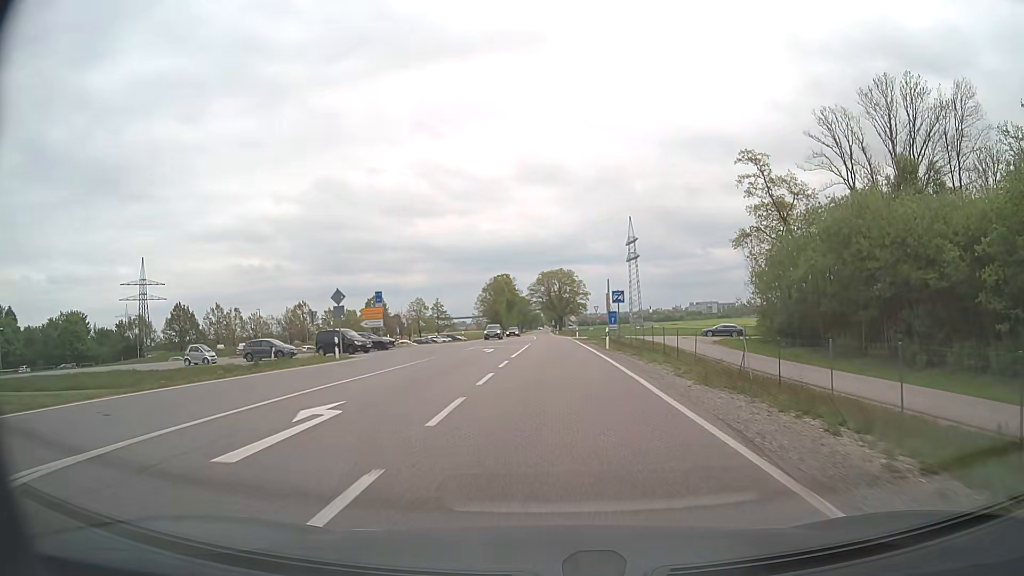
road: secondary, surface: asphalt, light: Day
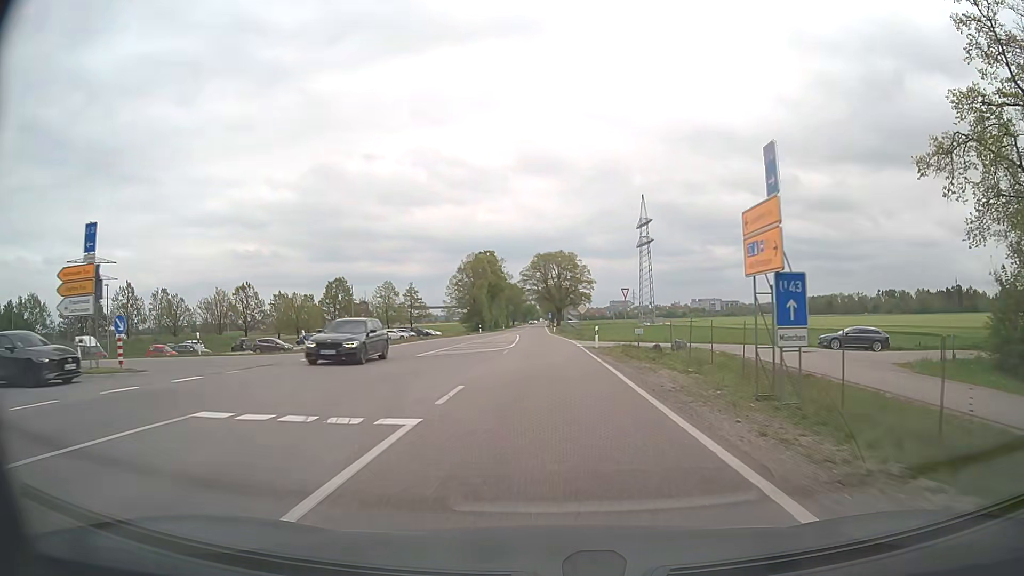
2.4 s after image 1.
(+0.2, +36.2) m; 0°
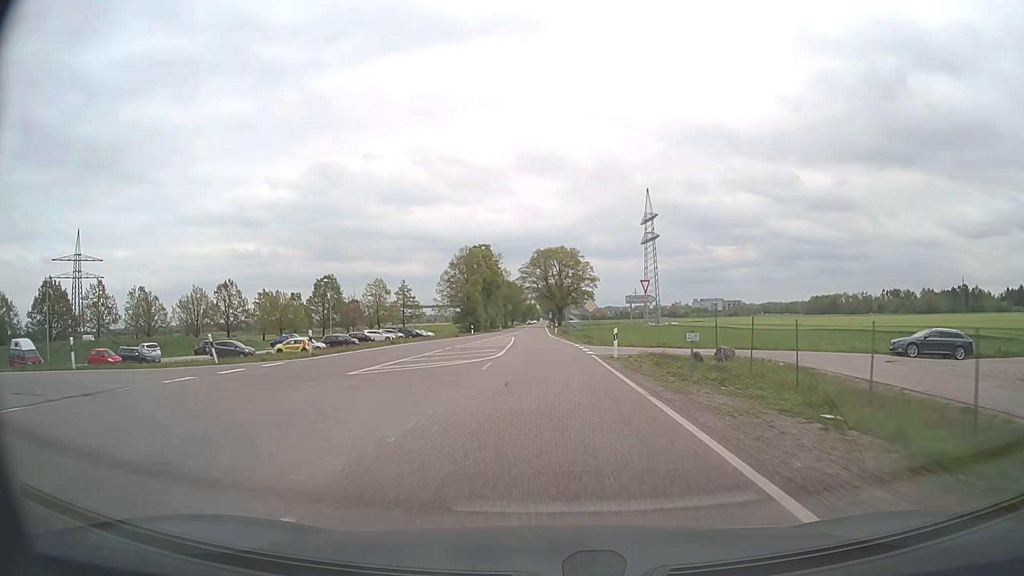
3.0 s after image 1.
(0.0, +9.7) m; 0°
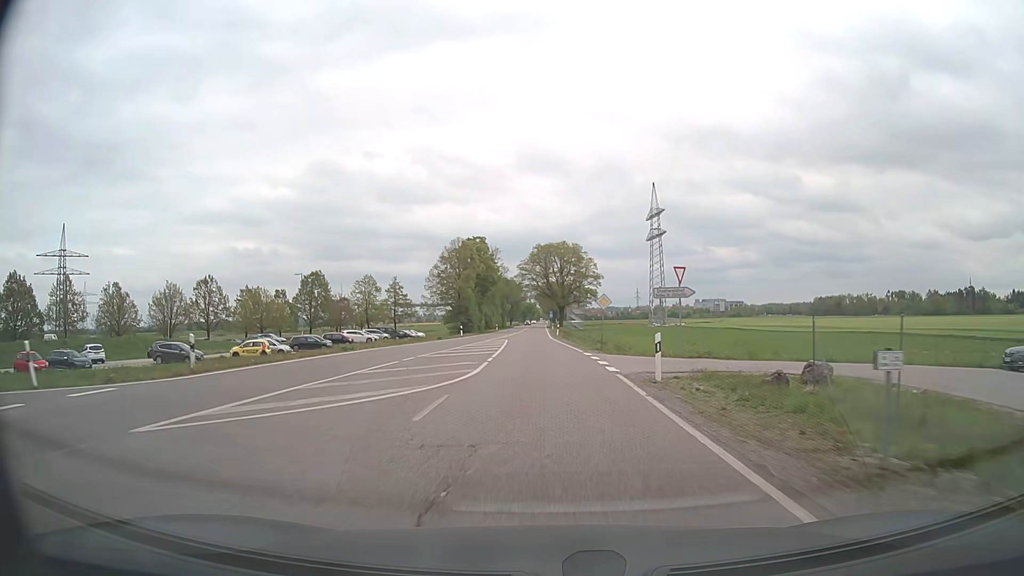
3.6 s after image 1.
(0.0, +9.9) m; 0°
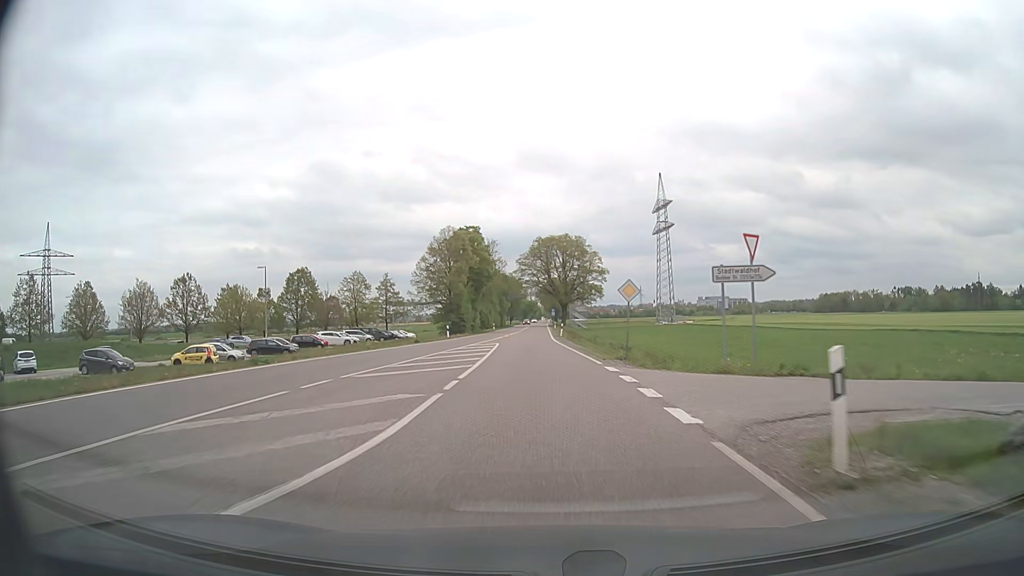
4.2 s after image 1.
(0.0, +10.1) m; 0°
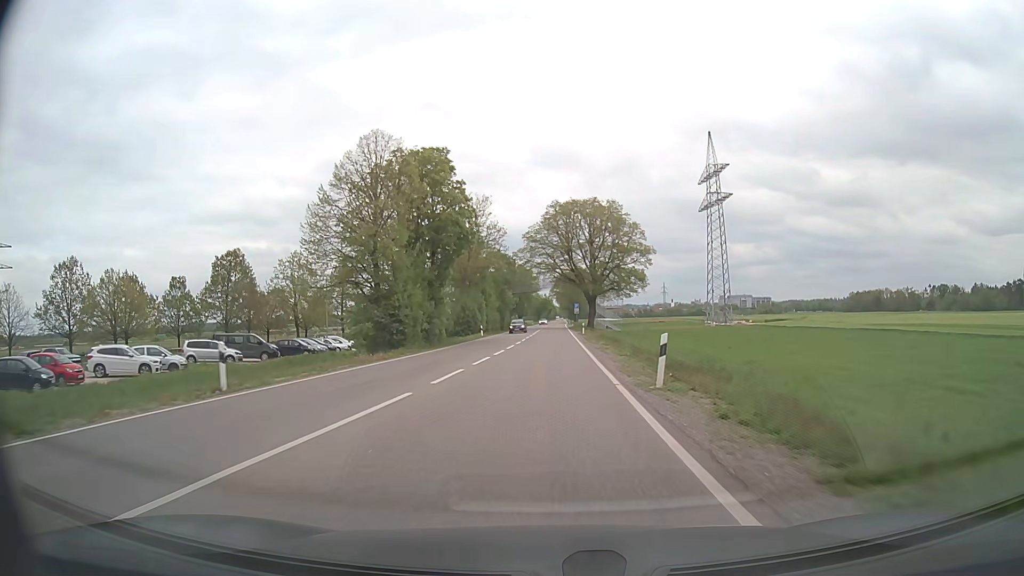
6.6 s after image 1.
(-0.9, +42.1) m; -1°
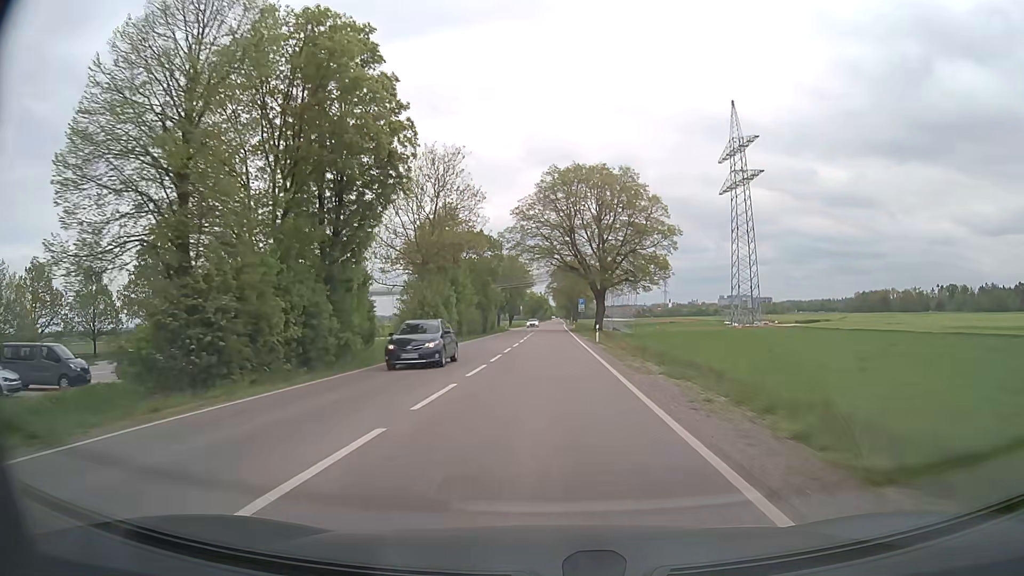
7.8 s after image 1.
(0.0, +22.1) m; 0°
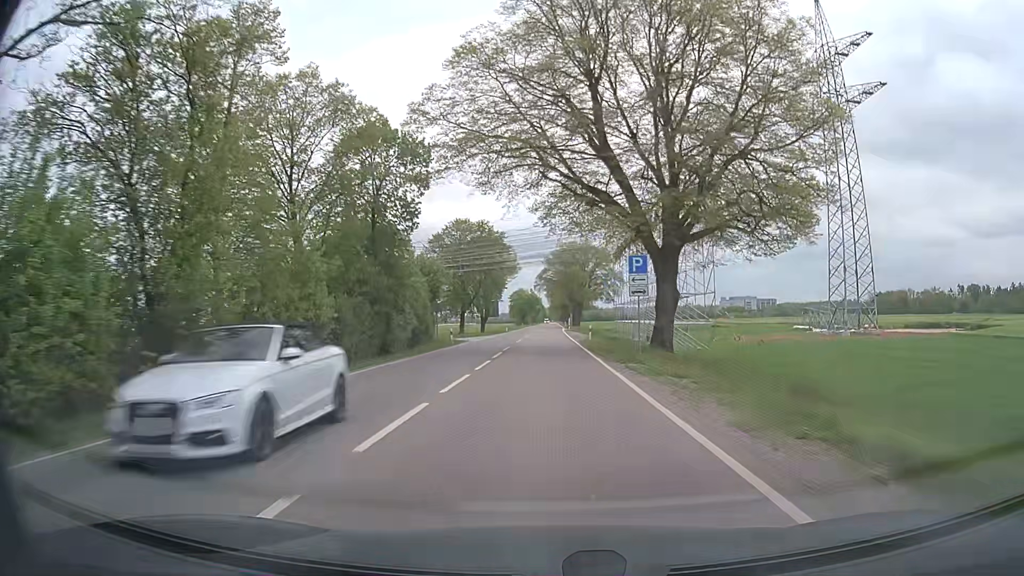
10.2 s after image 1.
(+0.4, +46.0) m; +1°
(0, +10) (0, +20) (0, +30) (0, +40) (0, +50) (0, +60) (0, +70) (0, +80) (0, +90) (0, +100) m
